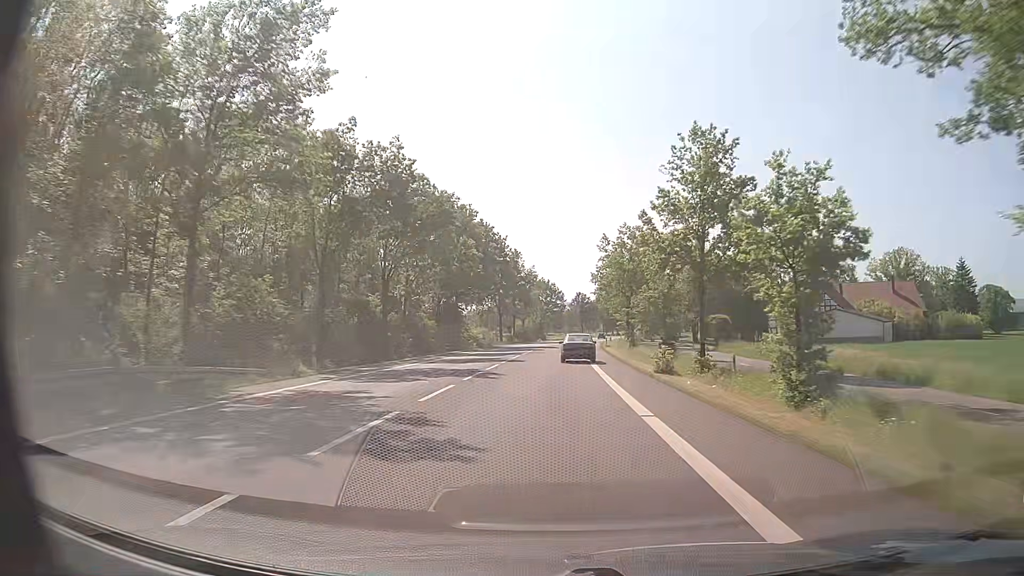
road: primary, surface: asphalt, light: Day
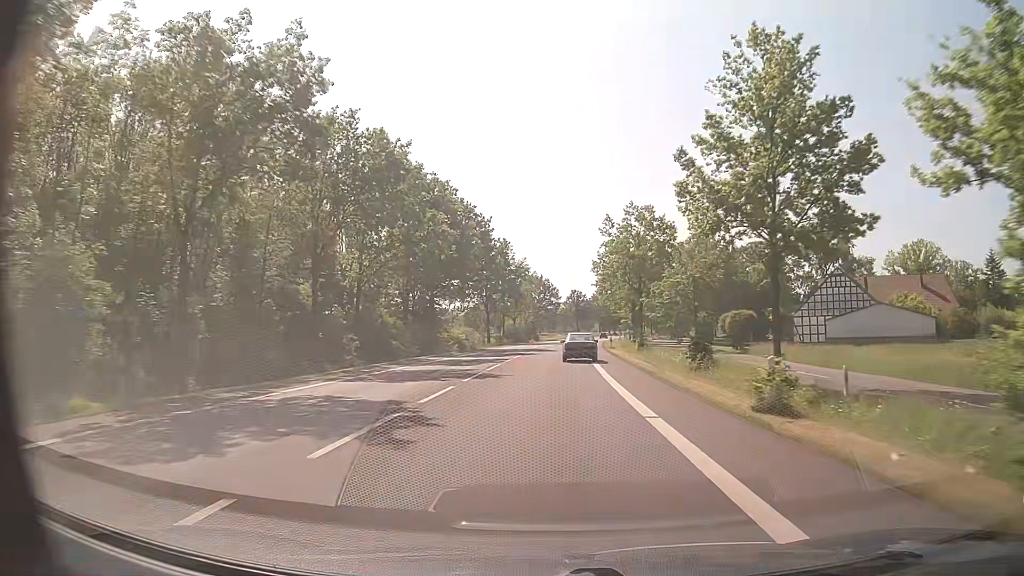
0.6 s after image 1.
(0.0, +12.1) m; +1°
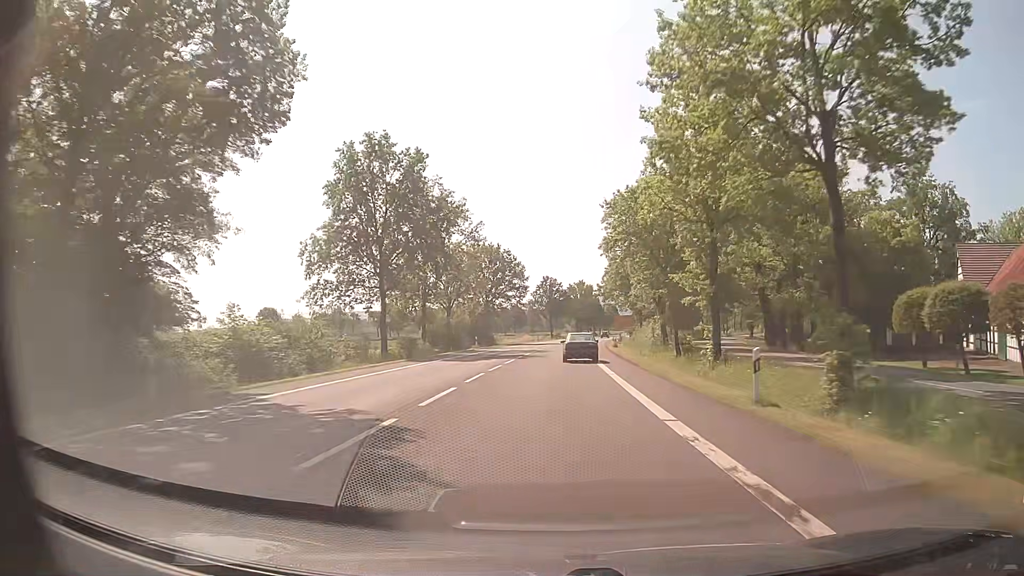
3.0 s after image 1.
(+1.0, +48.6) m; +2°
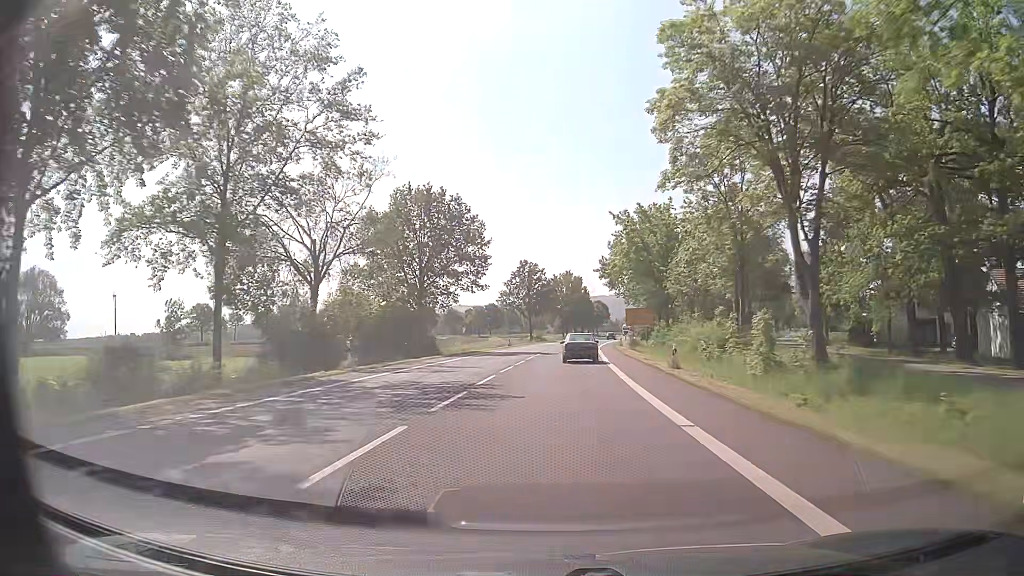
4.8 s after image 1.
(+0.5, +36.5) m; +2°
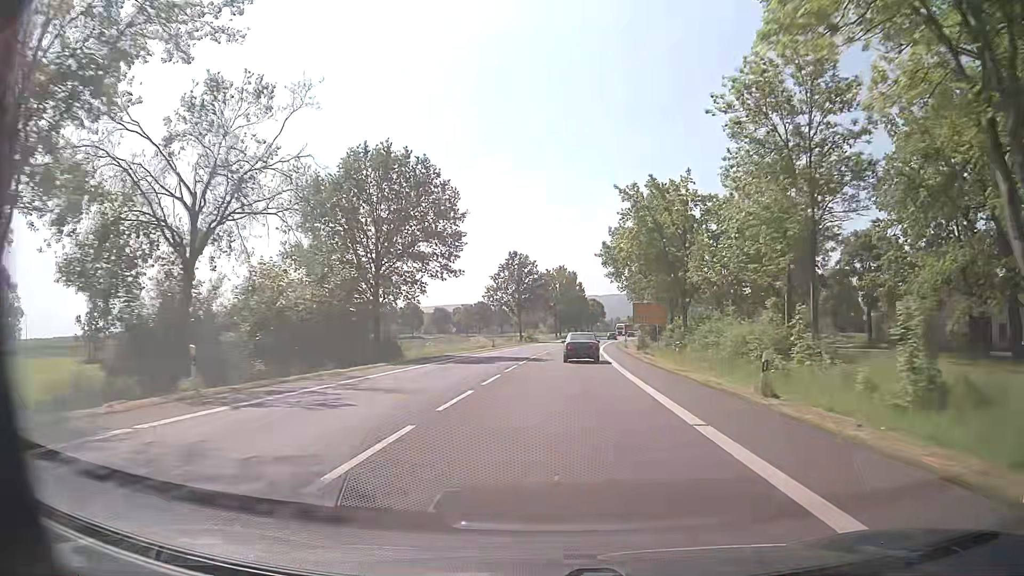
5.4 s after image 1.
(0.0, +12.2) m; 0°
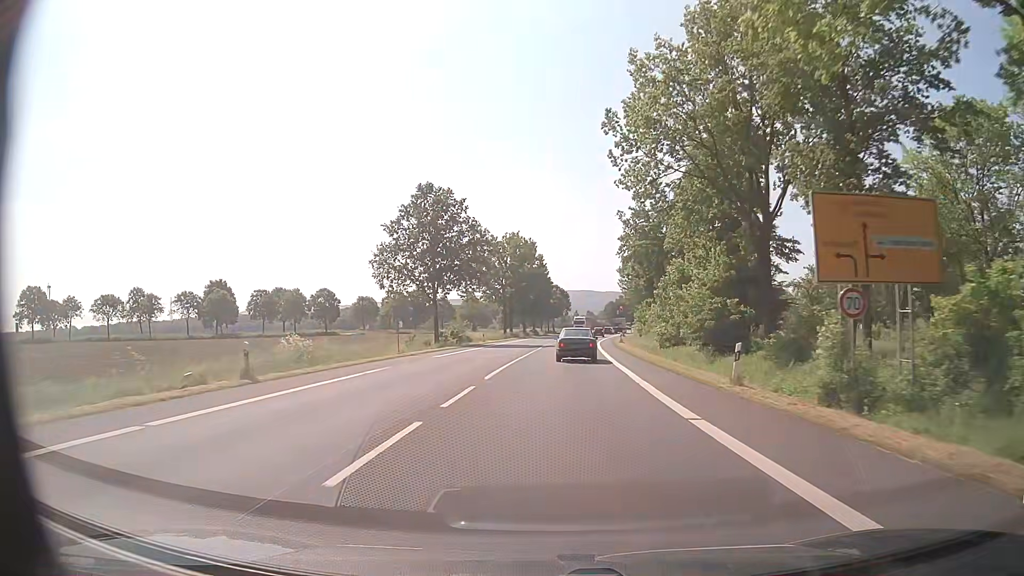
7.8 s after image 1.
(+1.6, +47.4) m; +4°
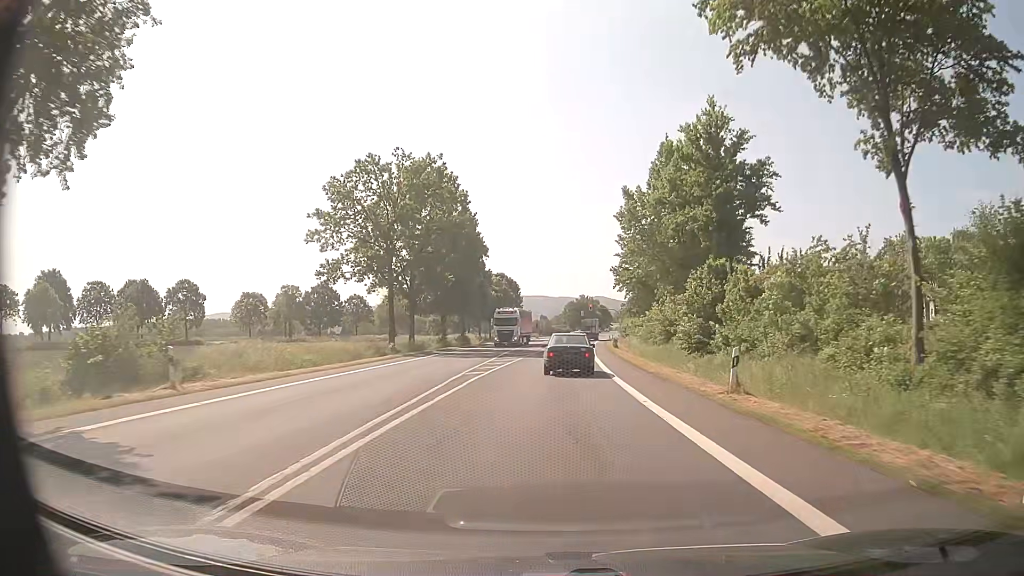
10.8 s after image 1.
(+1.9, +50.1) m; +4°
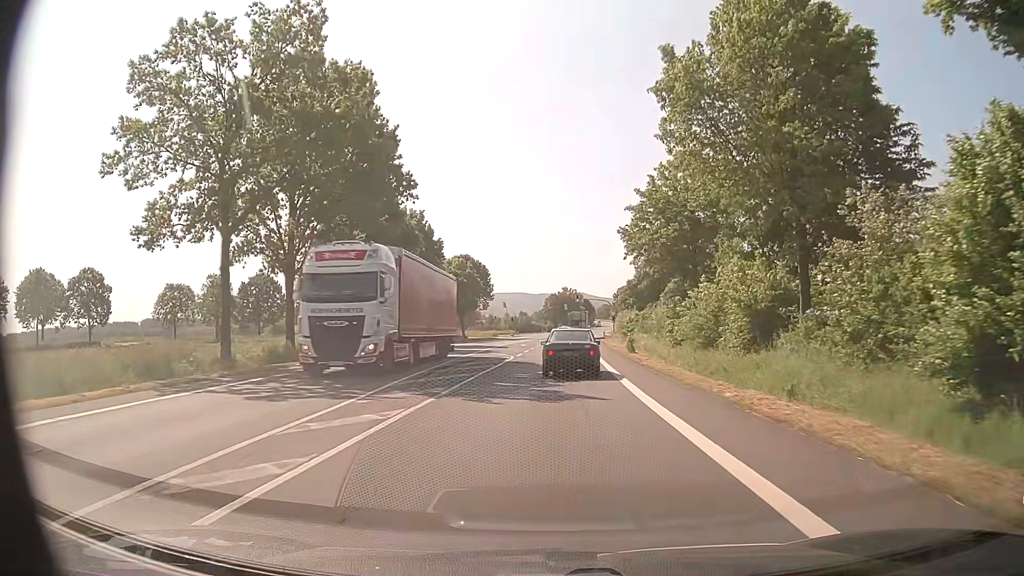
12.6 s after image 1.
(+0.3, +25.1) m; +1°
(0, +10) (0, +20) (0, +30) (+1, +40) (+1, +50) (+2, +60) (+2, +70) (+3, +80) (+3, +90) (+4, +100) m
